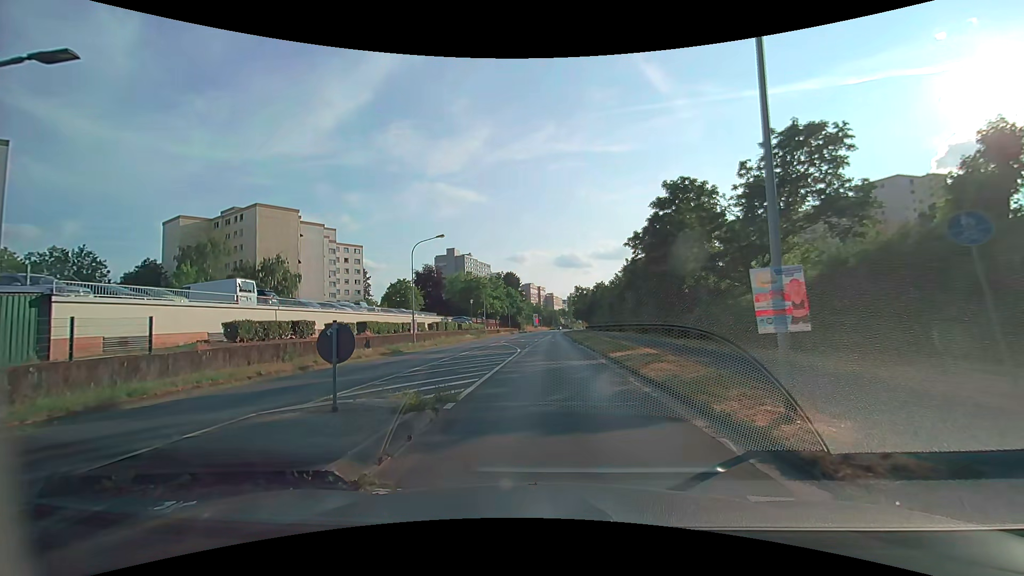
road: secondary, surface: asphalt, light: Day
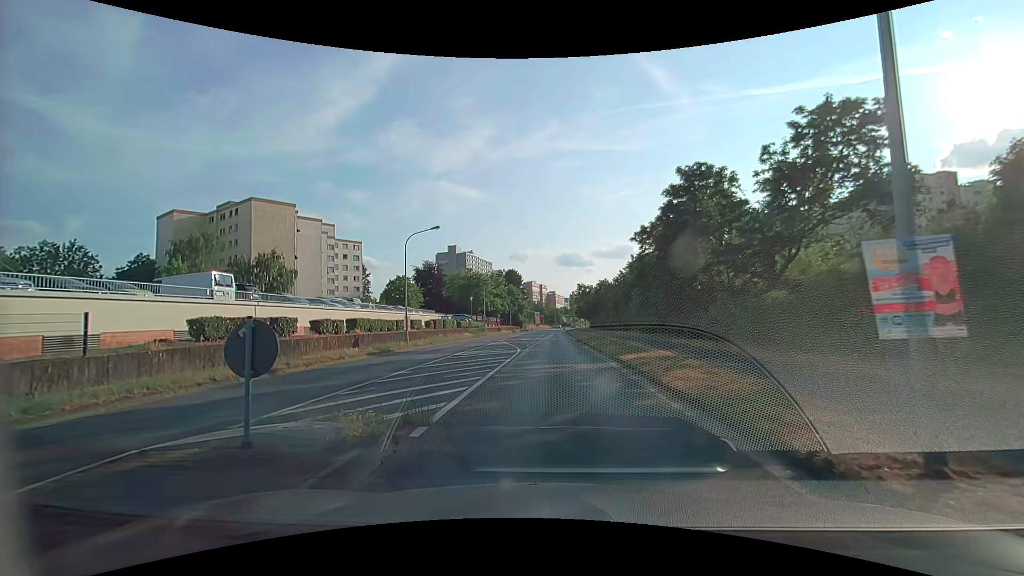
(+0.1, +2.4) m; +1°
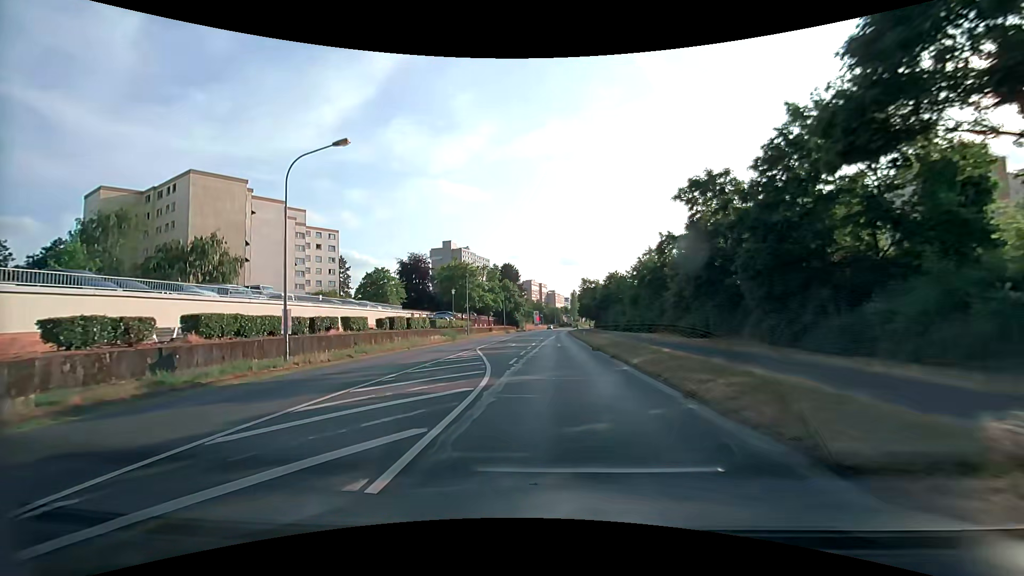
(+0.2, +15.8) m; 0°
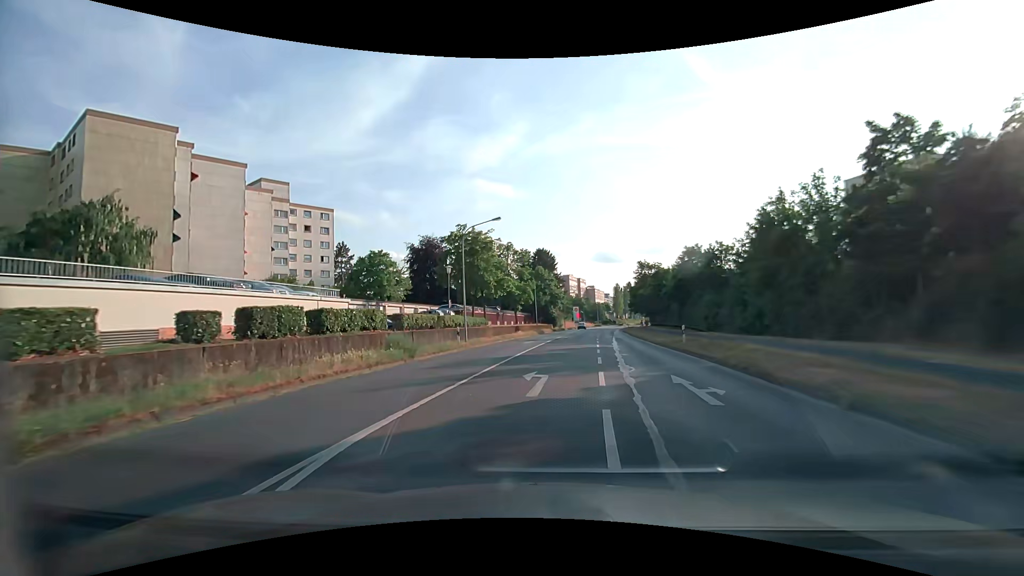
(-1.1, +24.8) m; -4°
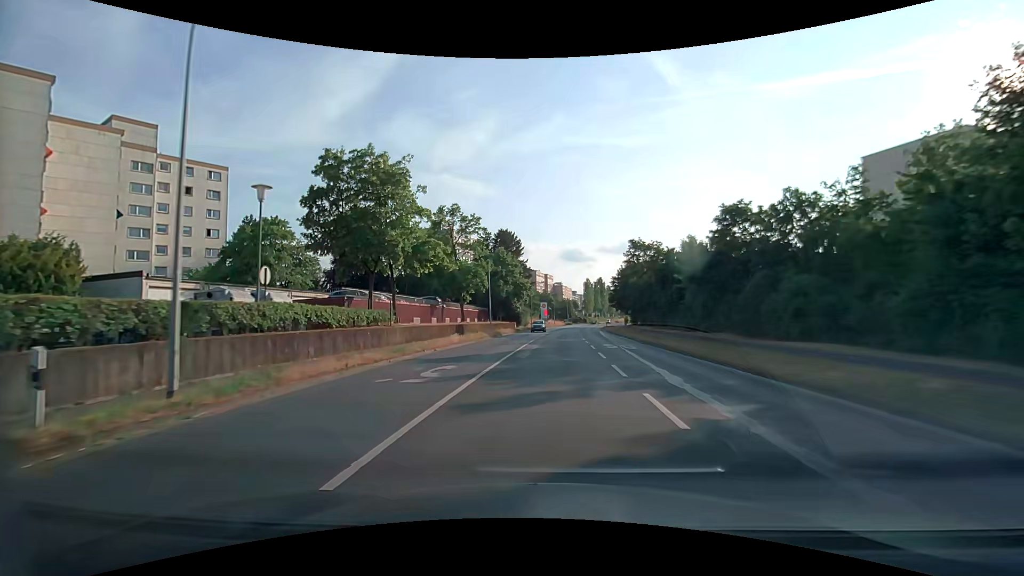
(+0.7, +22.5) m; +4°
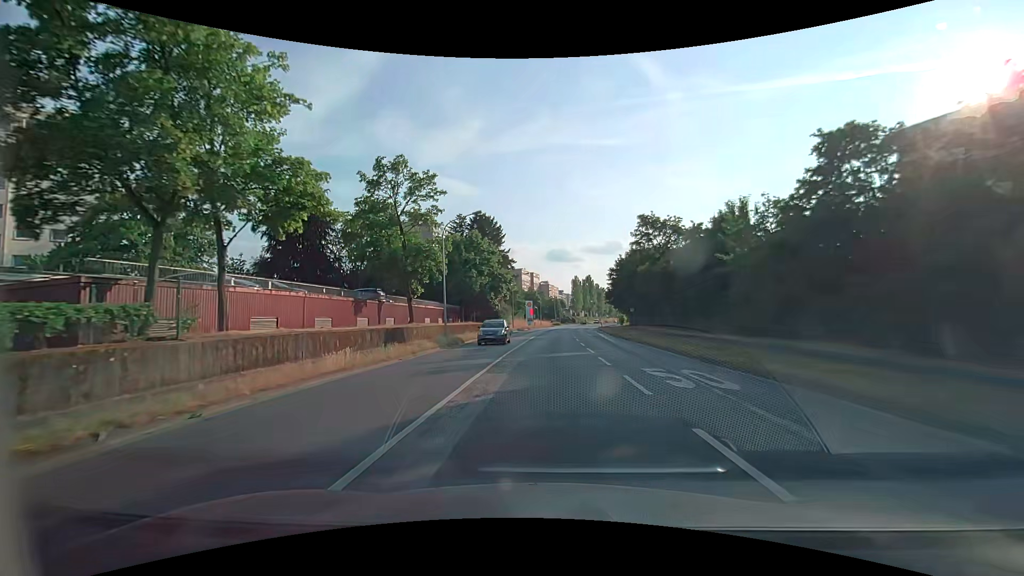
(+0.3, +15.2) m; +2°
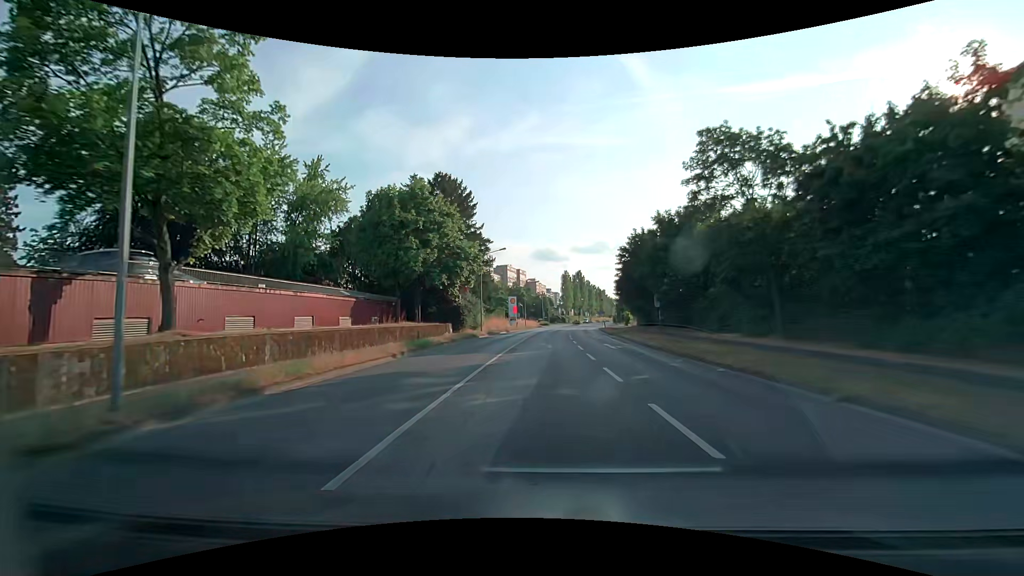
(+0.3, +22.4) m; +1°
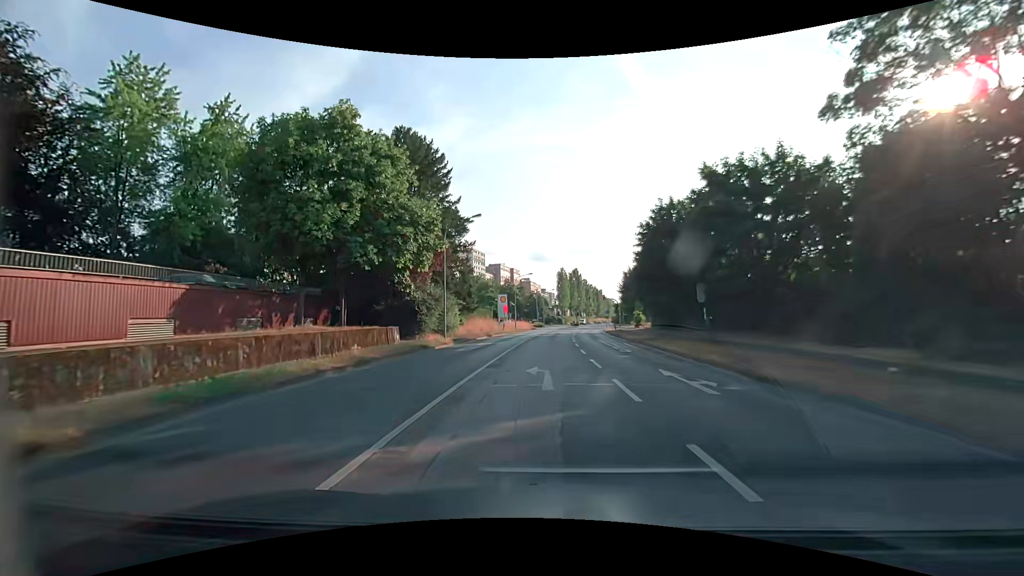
(+0.3, +14.6) m; +2°
(0, +10) (0, +20) (0, +30) (0, +40) (+1, +50) (+1, +60) (+2, +70) (+3, +80) (+5, +90) (+7, +99) m
